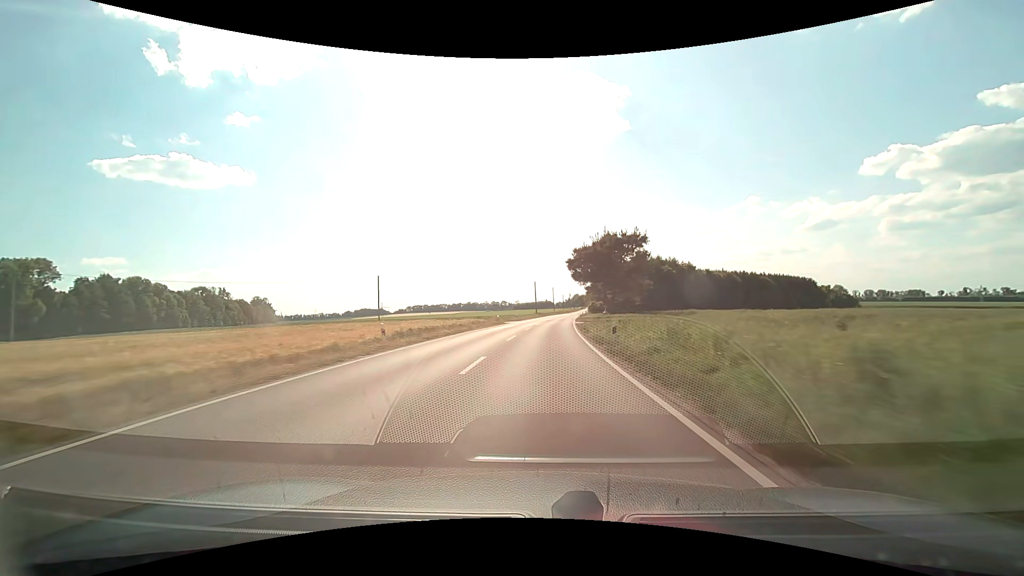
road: secondary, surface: asphalt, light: Day
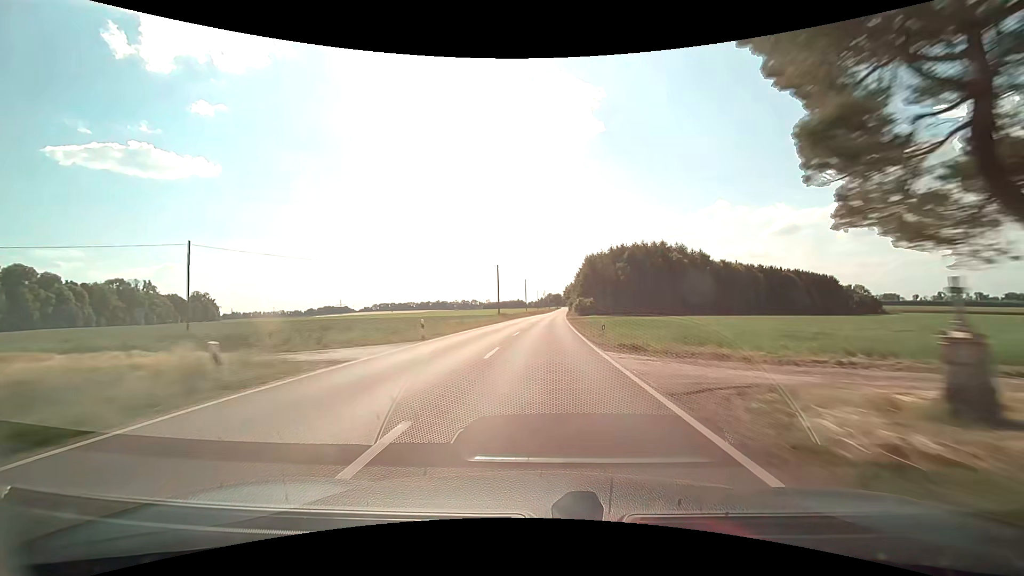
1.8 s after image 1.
(+1.3, +44.6) m; +3°
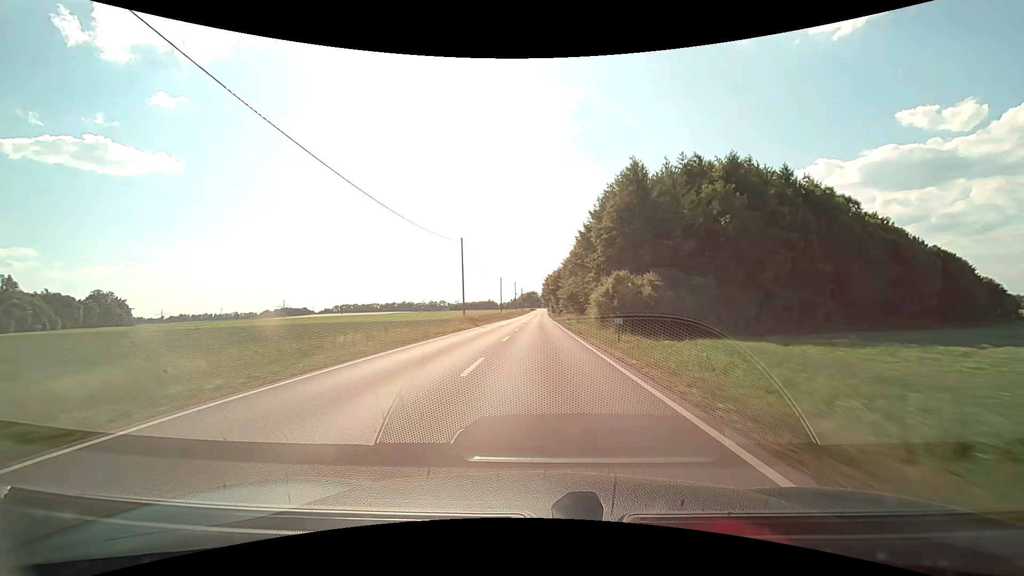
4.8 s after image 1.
(+2.3, +75.9) m; +3°
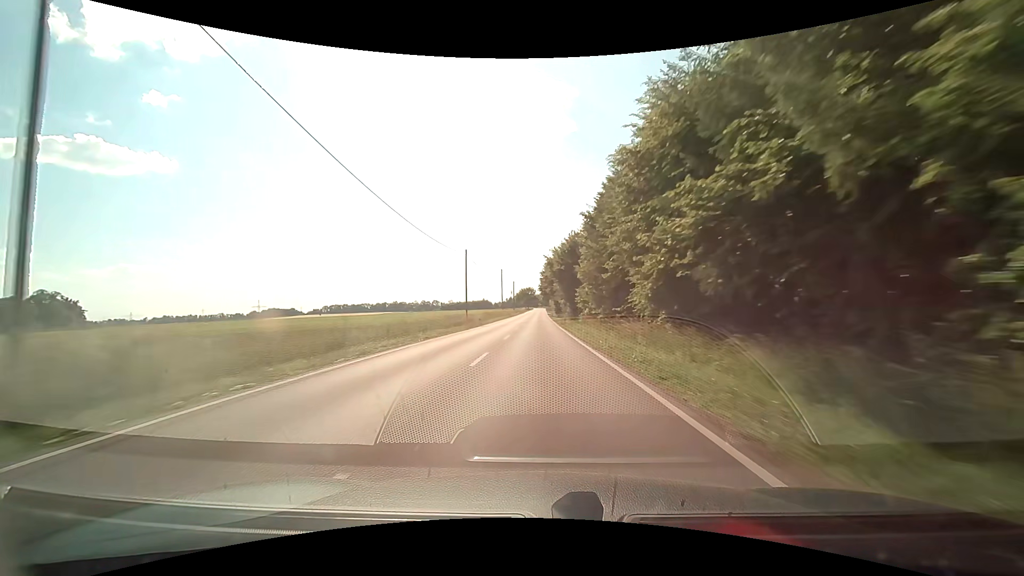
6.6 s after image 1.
(+0.2, +46.2) m; 0°
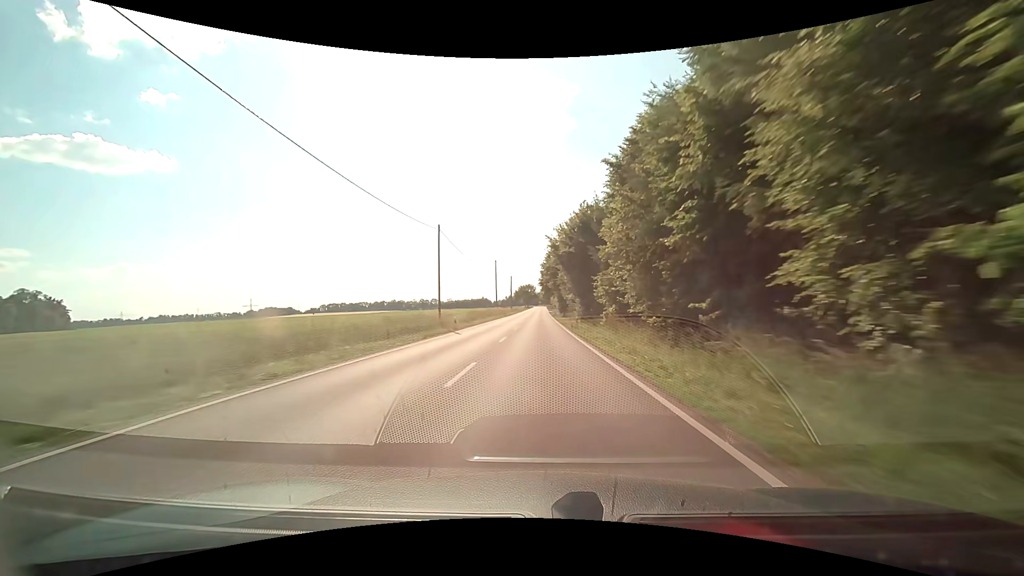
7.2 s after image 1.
(0.0, +15.4) m; 0°
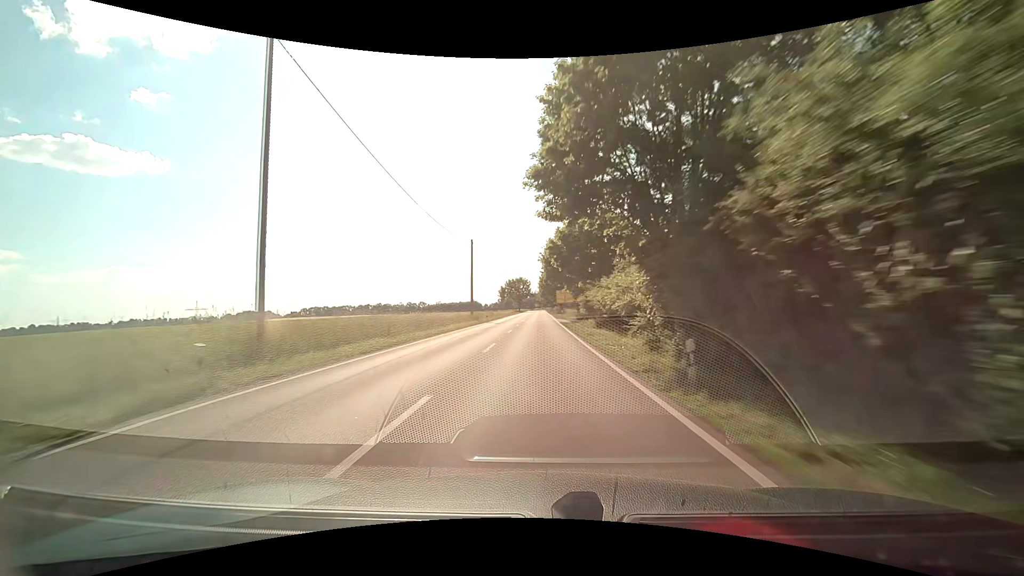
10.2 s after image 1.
(+0.1, +77.2) m; 0°
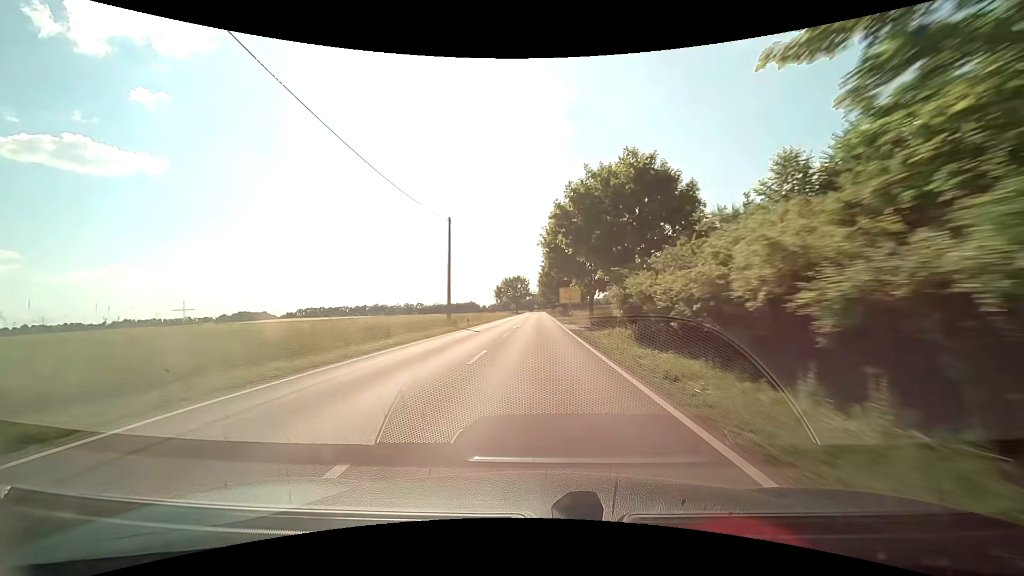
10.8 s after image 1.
(0.0, +15.4) m; 0°
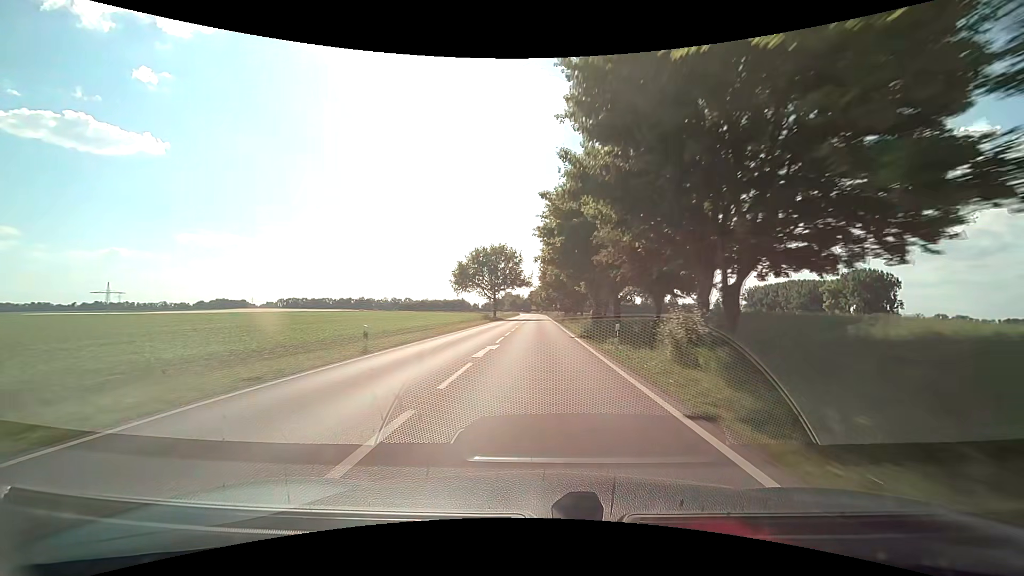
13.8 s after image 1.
(-0.1, +75.9) m; 0°
(0, +10) (0, +20) (0, +30) (0, +40) (0, +50) (0, +60) (0, +70) (0, +80) (0, +90) (0, +100) m
